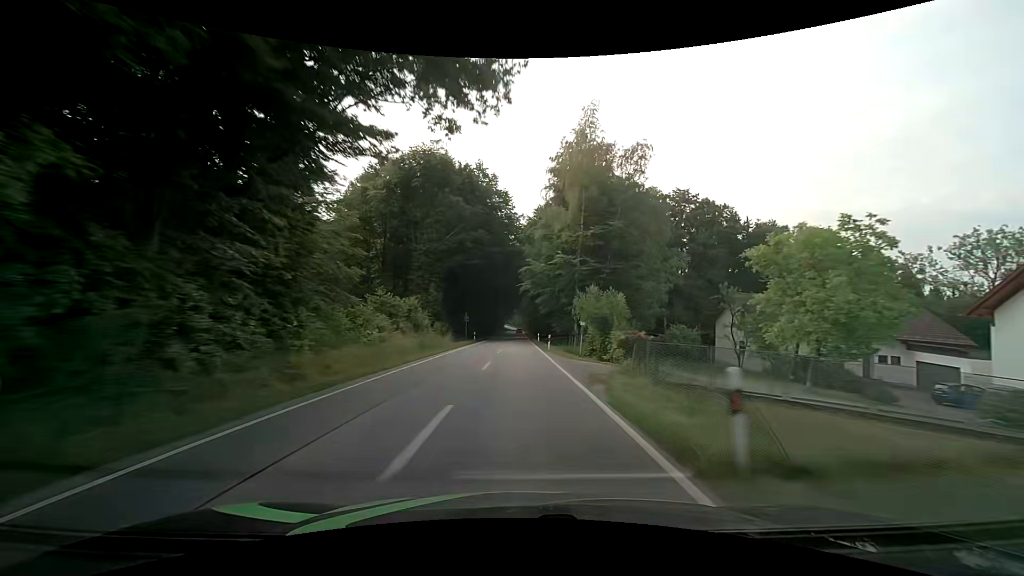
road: secondary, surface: asphalt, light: Day
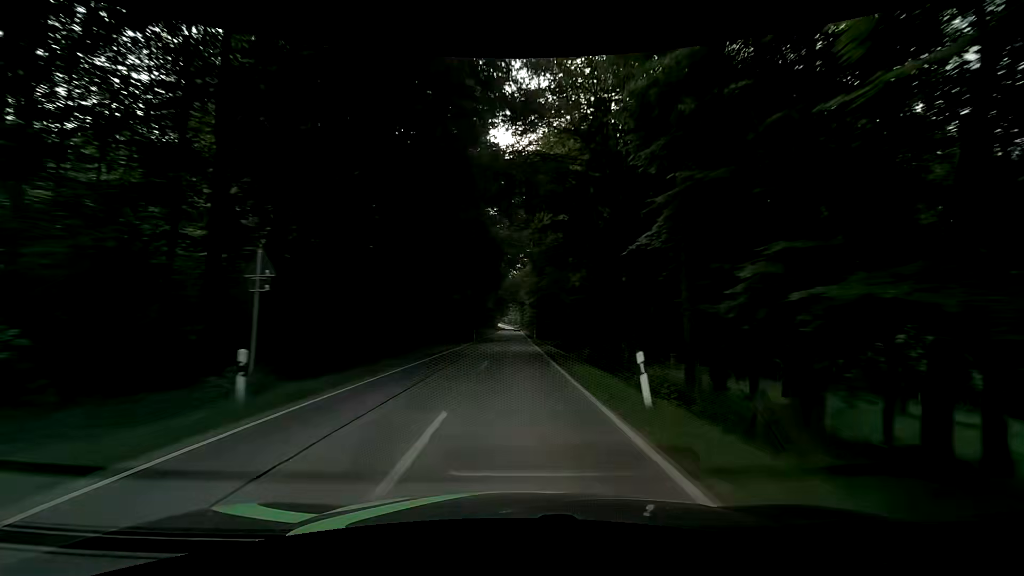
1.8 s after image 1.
(-0.3, +47.9) m; 0°
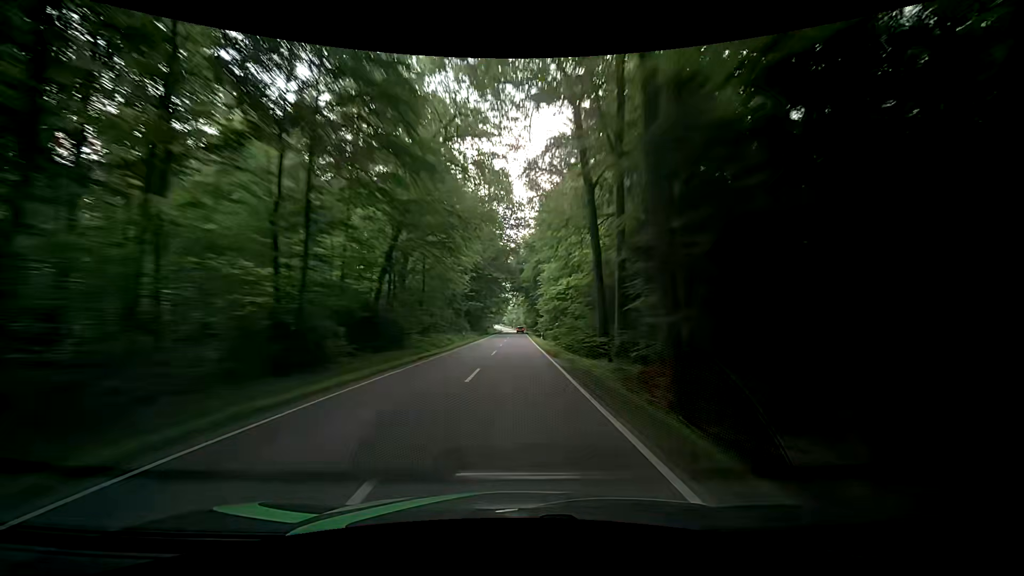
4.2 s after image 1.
(-0.1, +63.5) m; 0°
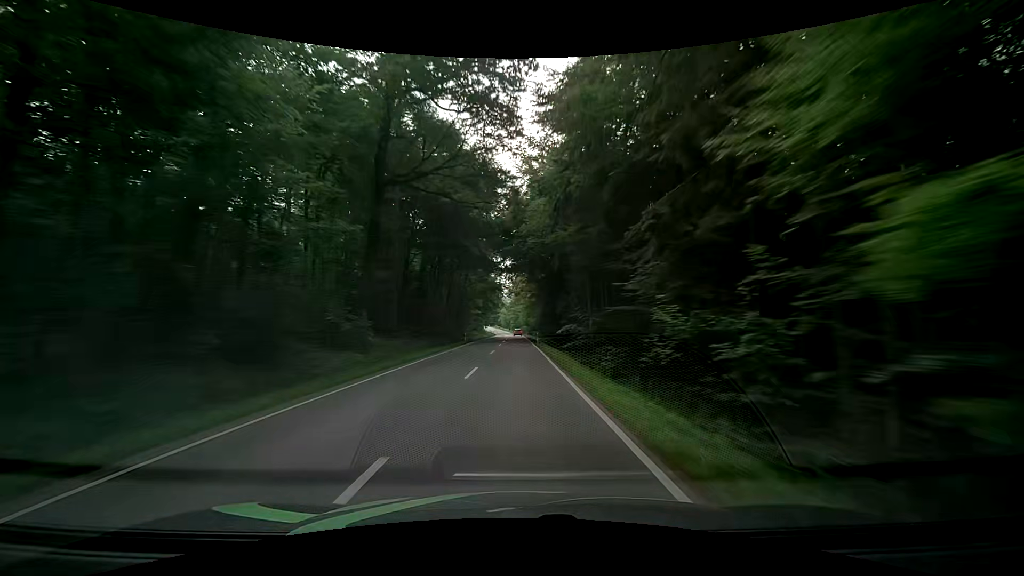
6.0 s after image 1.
(+0.1, +47.5) m; 0°
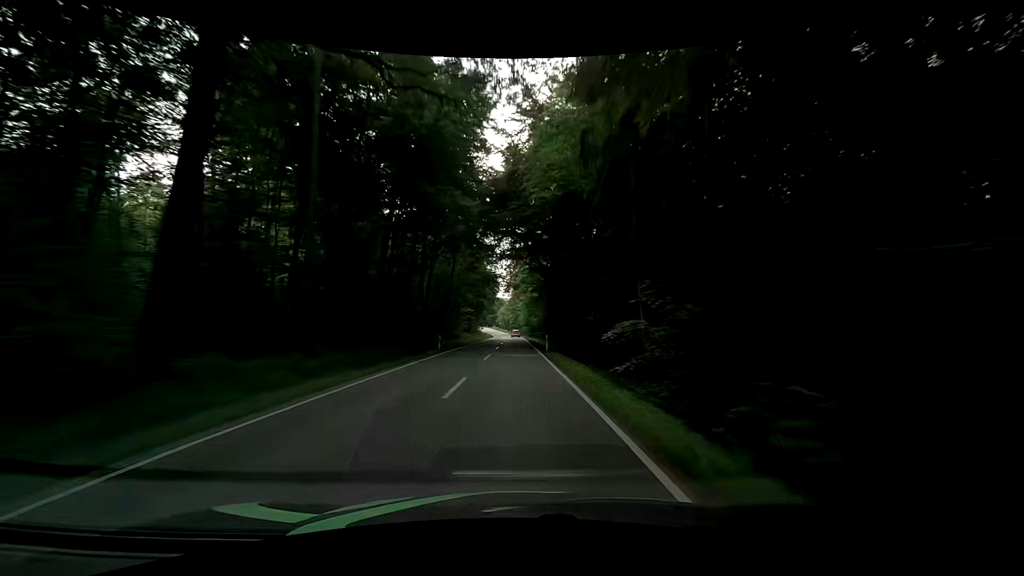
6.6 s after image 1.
(+0.1, +15.8) m; +1°
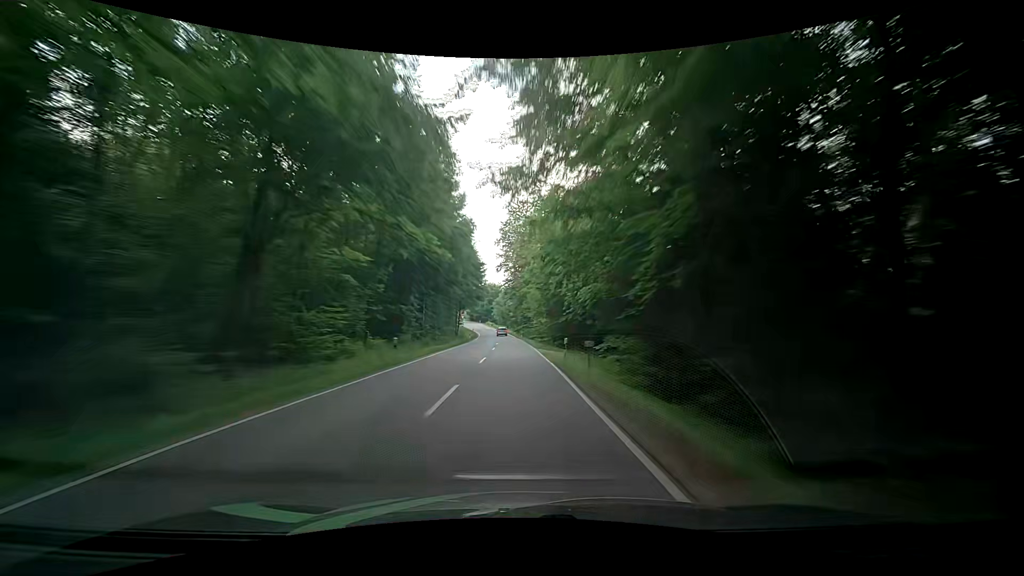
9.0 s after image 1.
(-0.5, +62.1) m; -1°
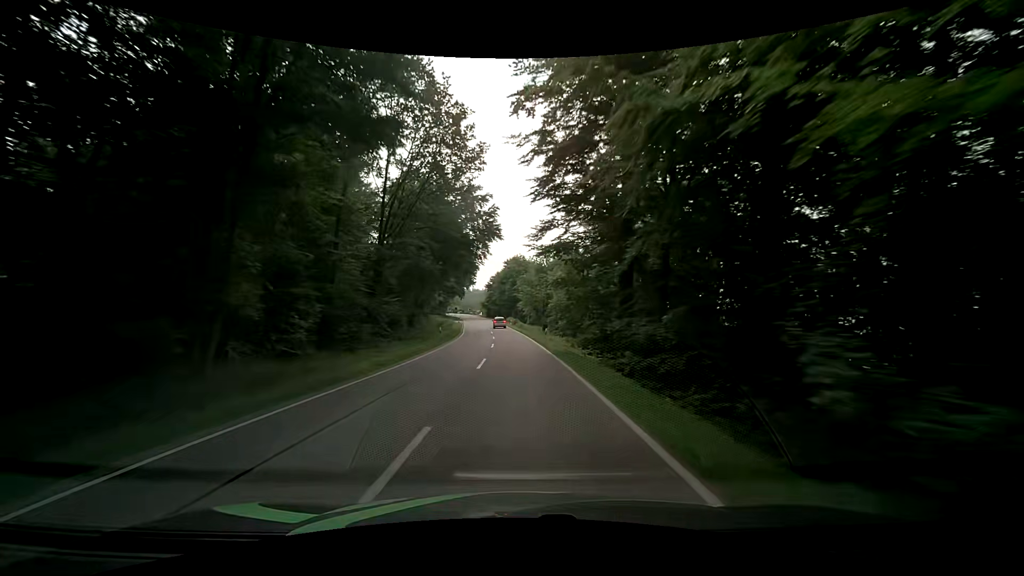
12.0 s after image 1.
(-1.7, +75.0) m; -5°
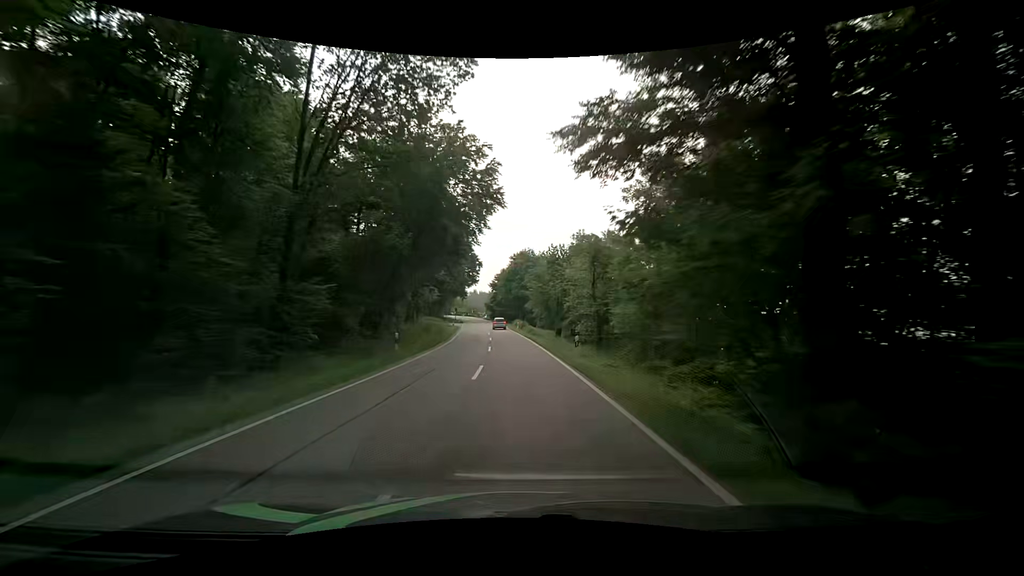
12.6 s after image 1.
(0.0, +14.4) m; 0°
(0, +10) (0, +20) (0, +30) (-1, +40) (-1, +50) (-2, +60) (-3, +70) (-4, +80) (-4, +90) (-5, +100) m
